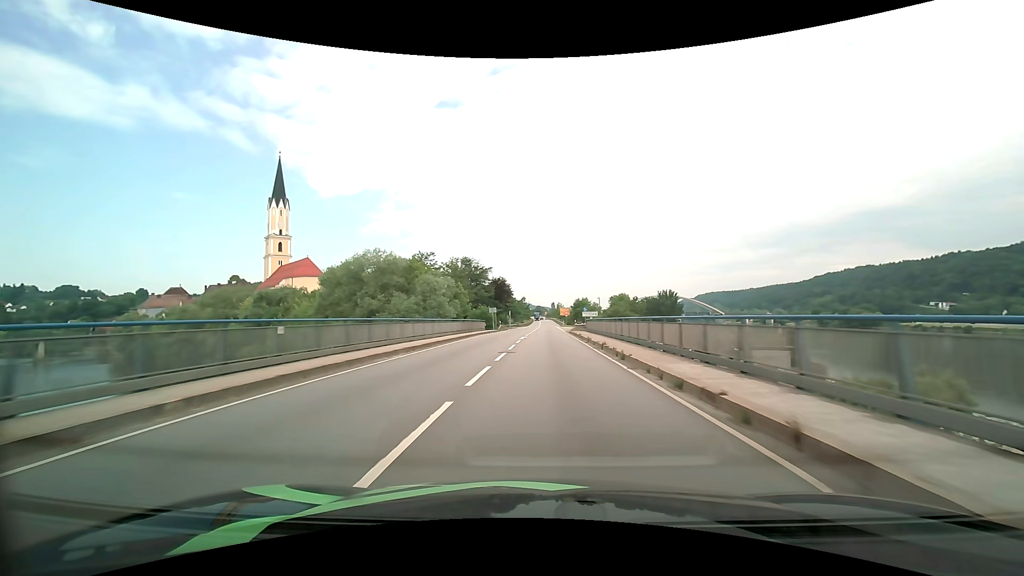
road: primary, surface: asphalt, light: Day
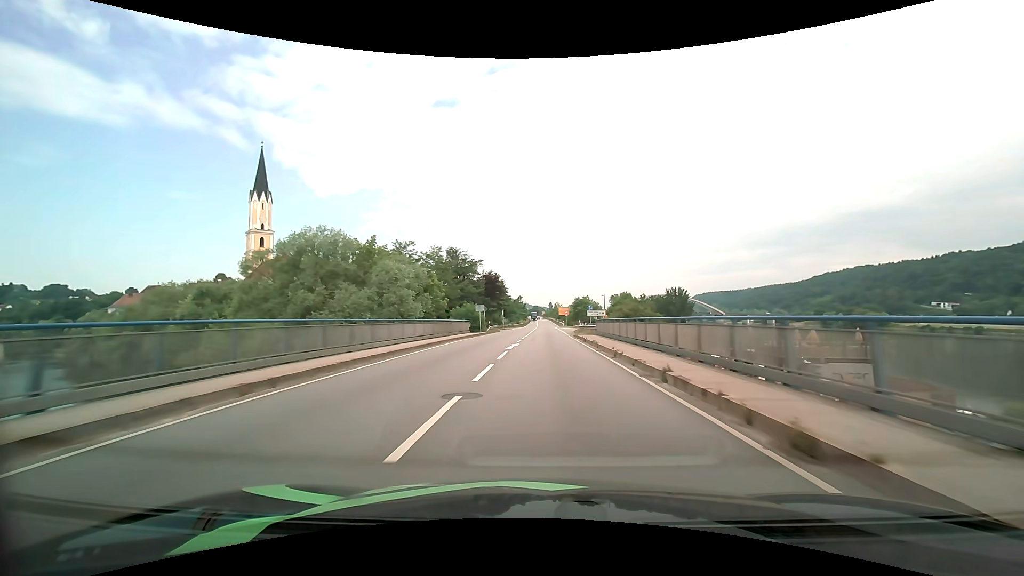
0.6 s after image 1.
(0.0, +11.1) m; 0°
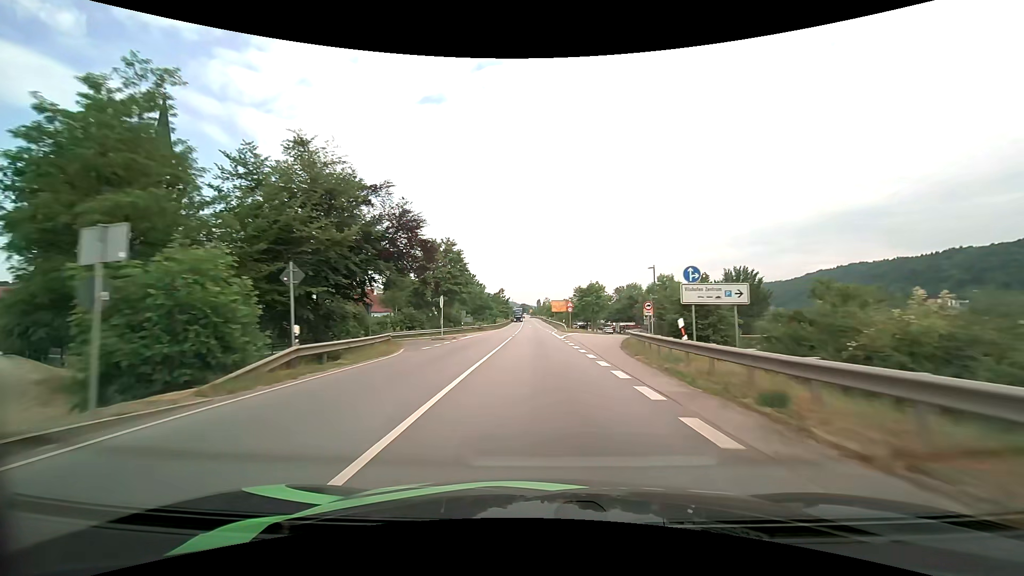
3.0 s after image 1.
(+0.6, +44.0) m; +1°
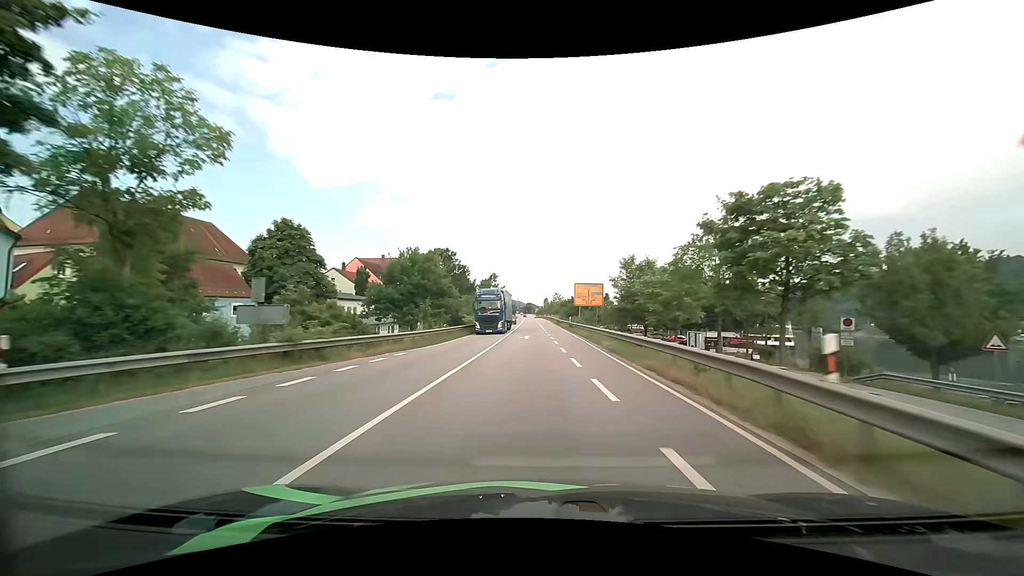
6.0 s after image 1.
(-0.2, +54.8) m; -1°
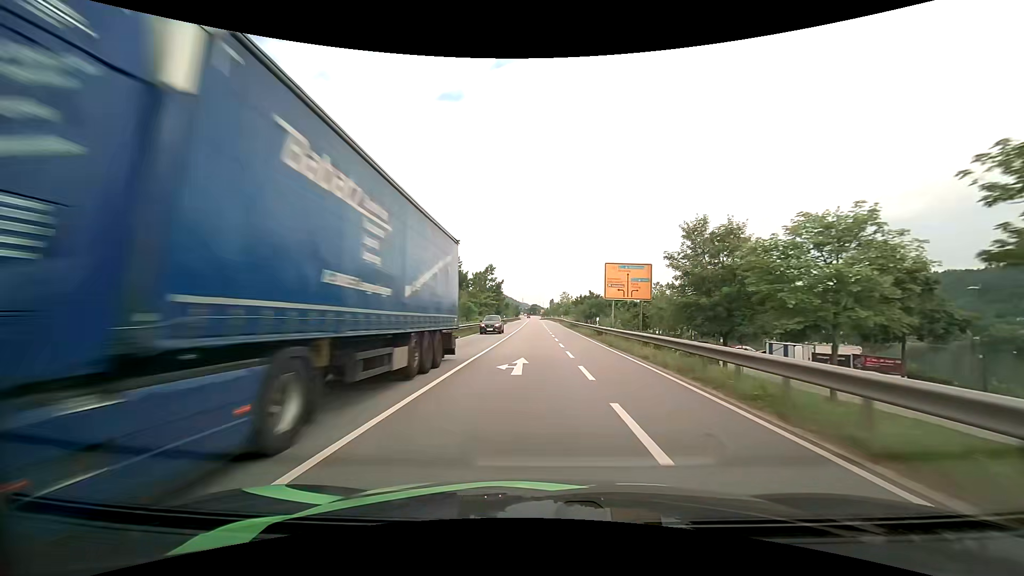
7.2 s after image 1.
(-0.1, +21.5) m; 0°
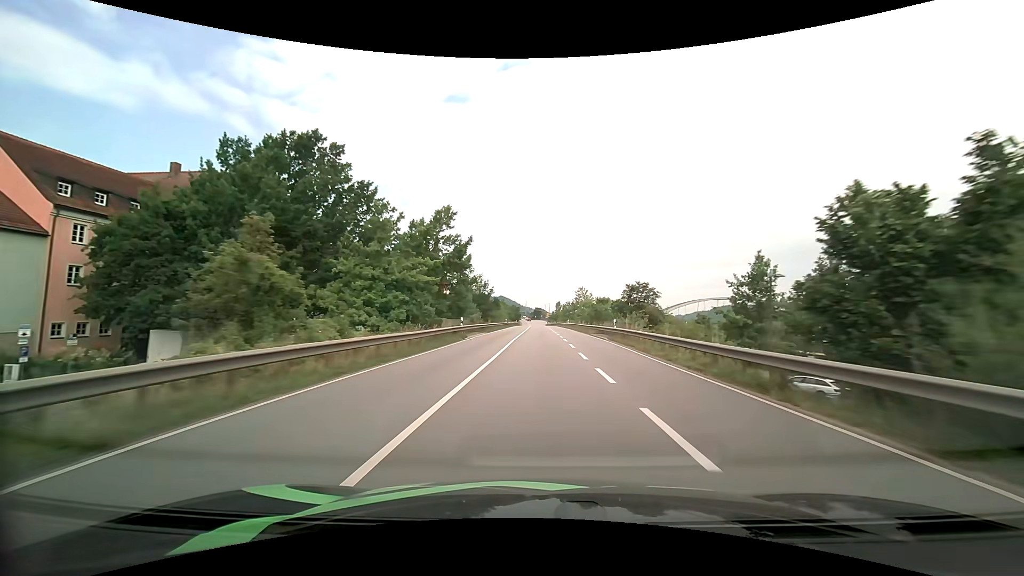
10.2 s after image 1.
(-0.7, +54.1) m; -1°
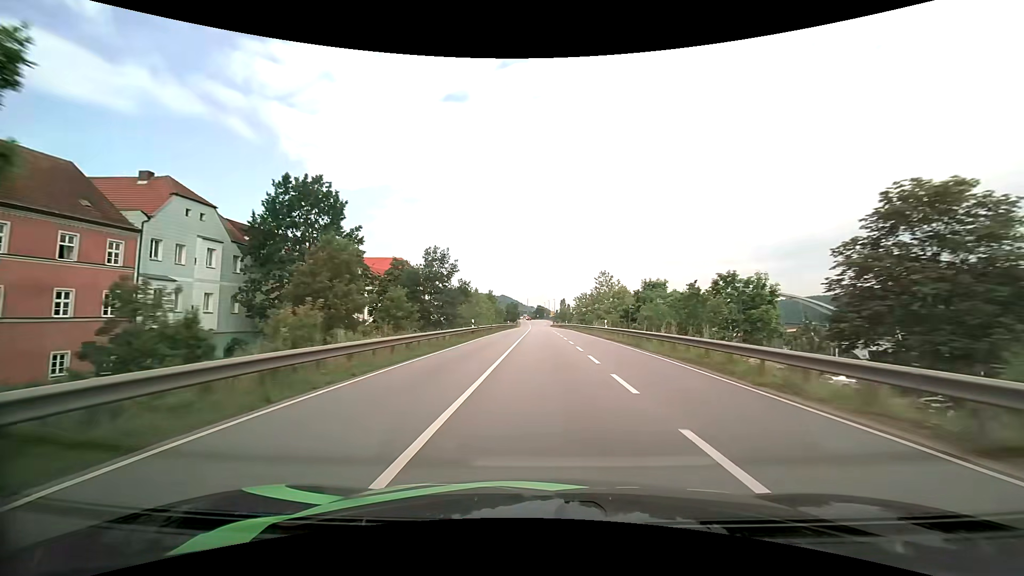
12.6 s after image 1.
(0.0, +43.3) m; 0°
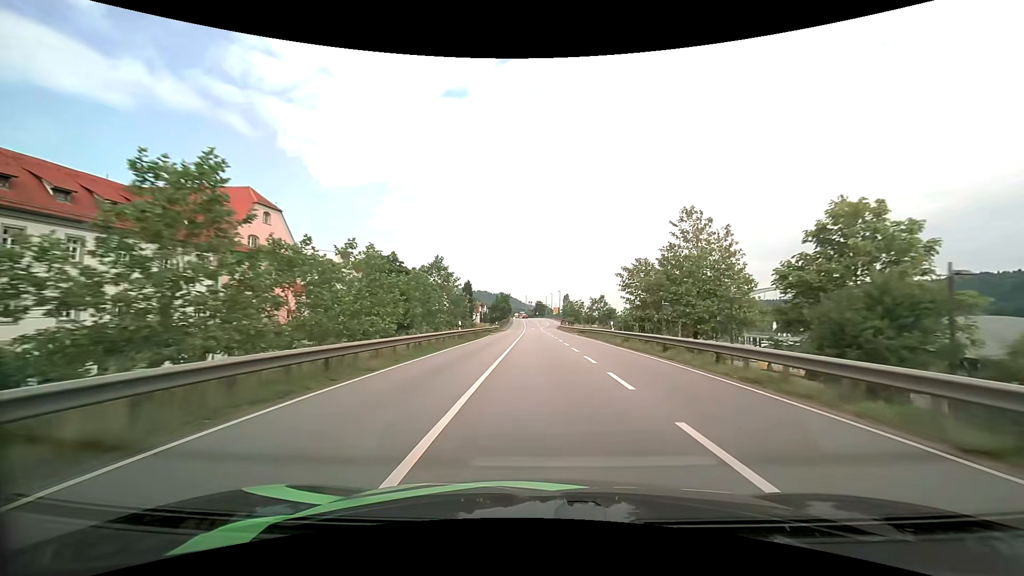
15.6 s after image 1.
(0.0, +53.5) m; 0°
(0, +10) (0, +20) (0, +30) (0, +40) (0, +50) (0, +60) (0, +70) (-1, +80) (-1, +90) (-1, +100) m
